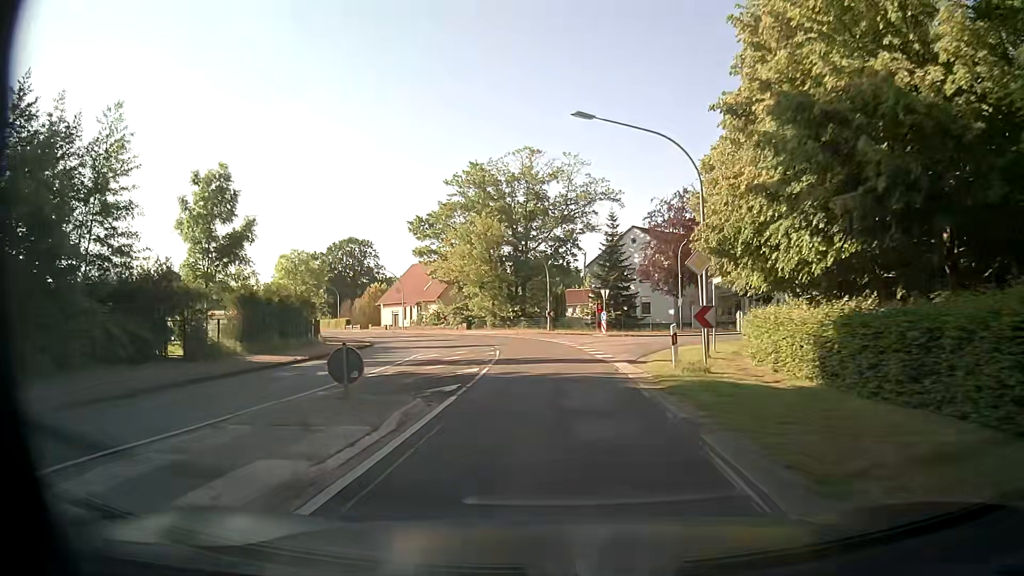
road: secondary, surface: asphalt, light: Day
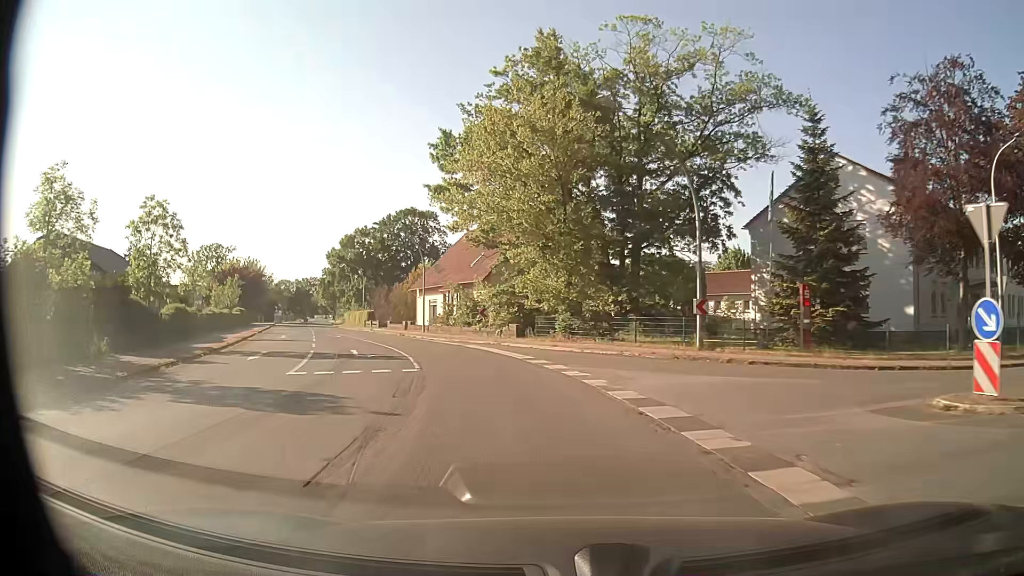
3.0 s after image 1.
(-1.5, +35.1) m; -9°
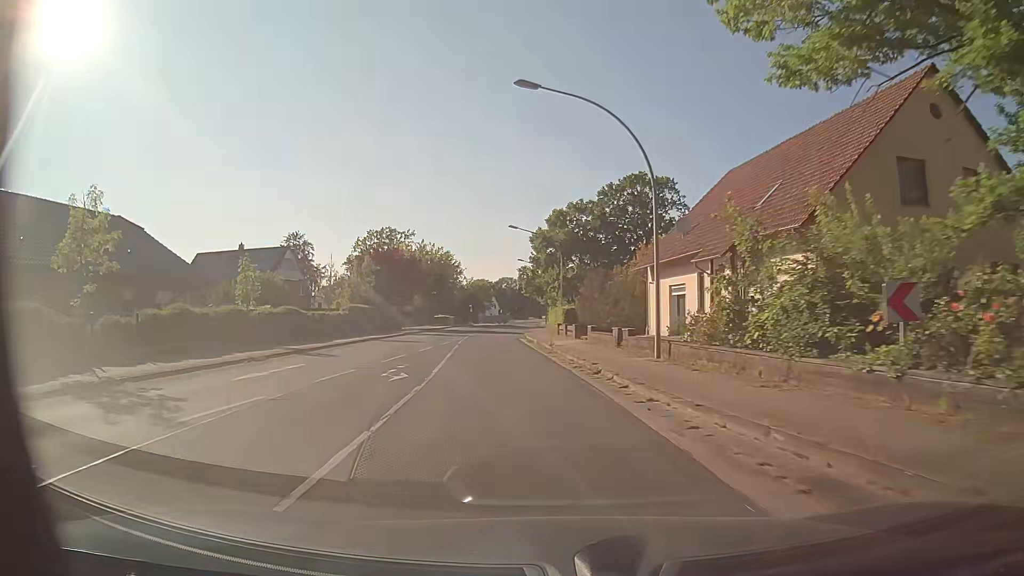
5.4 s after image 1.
(-5.2, +28.9) m; -20°
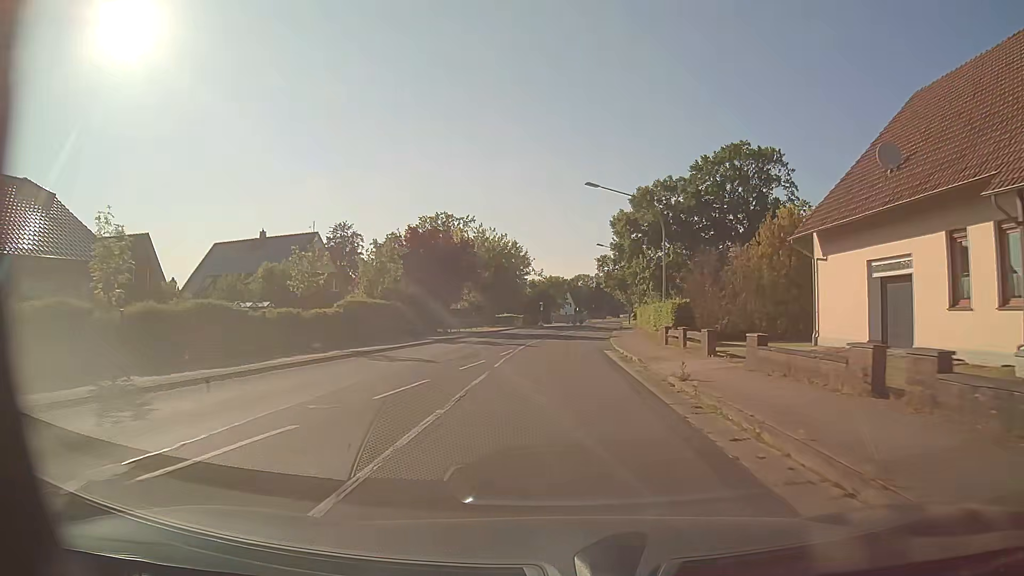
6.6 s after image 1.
(-1.2, +15.3) m; -7°
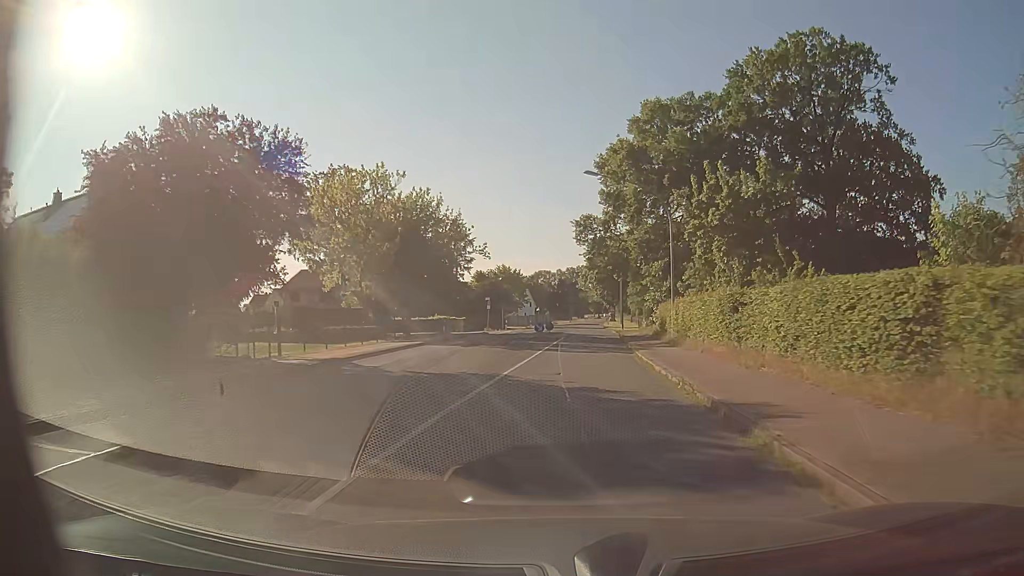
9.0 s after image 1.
(+0.3, +31.3) m; +3°
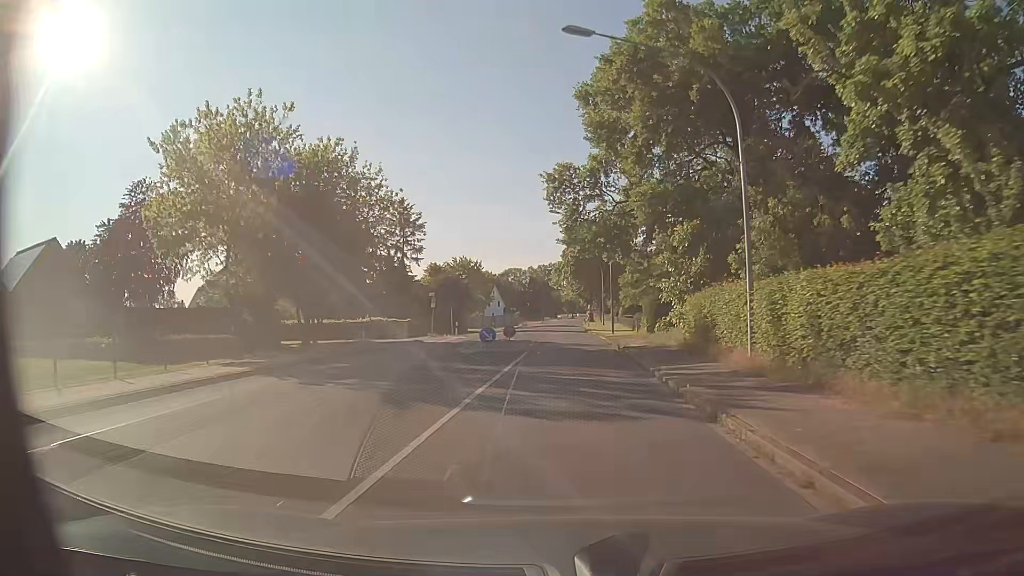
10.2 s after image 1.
(+0.4, +15.8) m; +3°
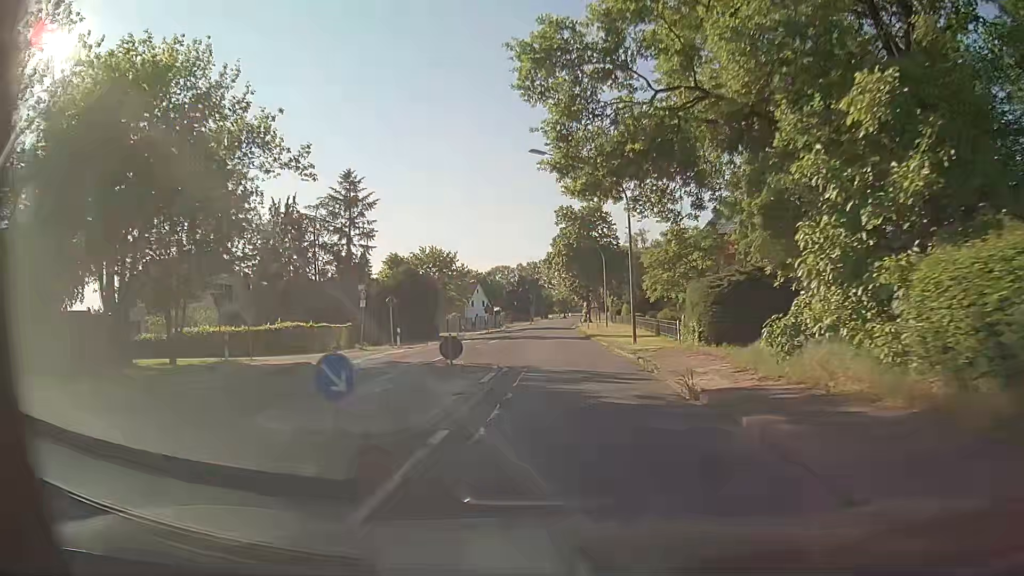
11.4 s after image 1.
(+0.1, +15.9) m; +1°
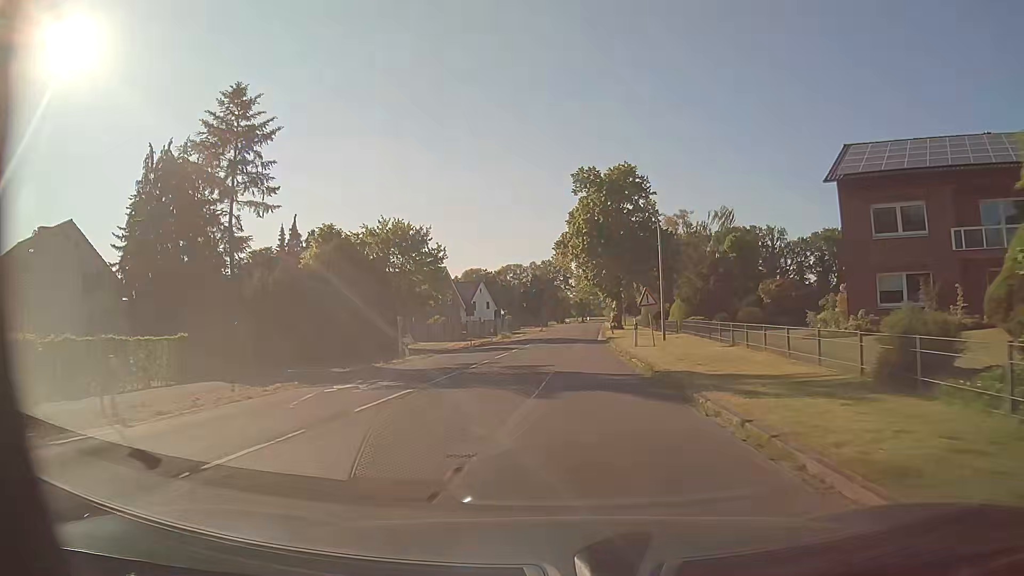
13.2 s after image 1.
(-0.3, +23.8) m; -2°
